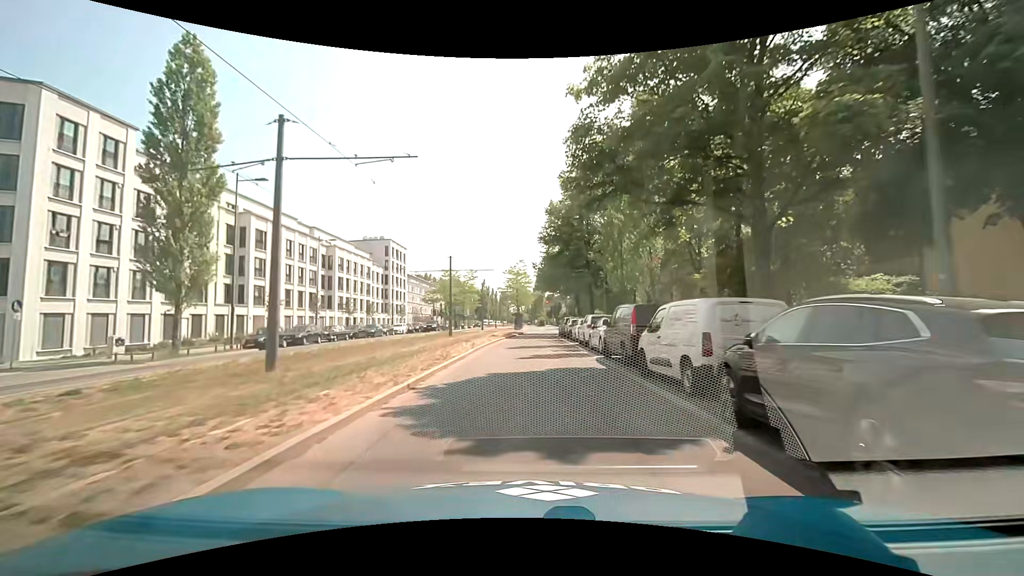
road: secondary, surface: asphalt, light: Day
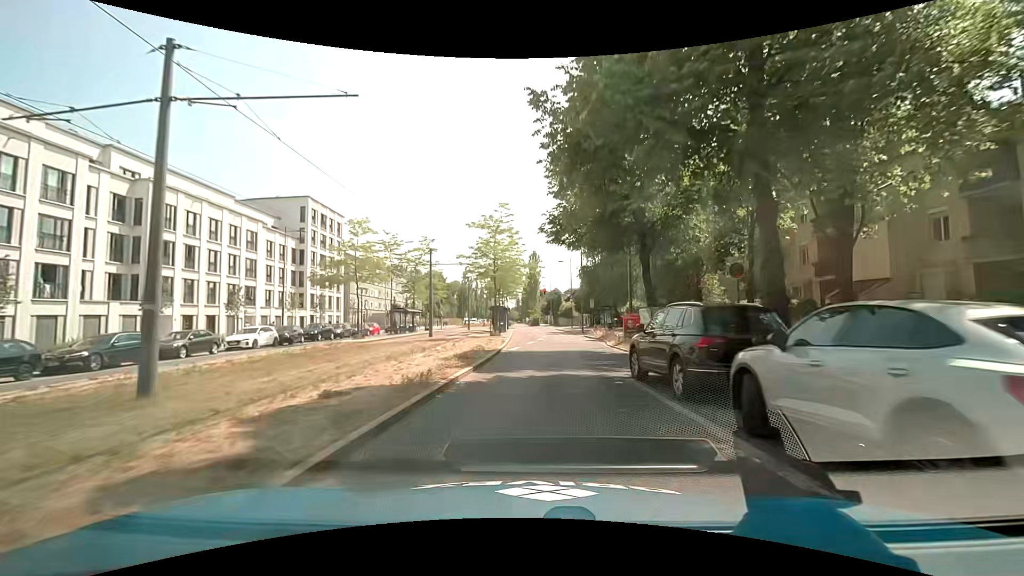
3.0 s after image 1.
(-0.2, +33.8) m; +1°
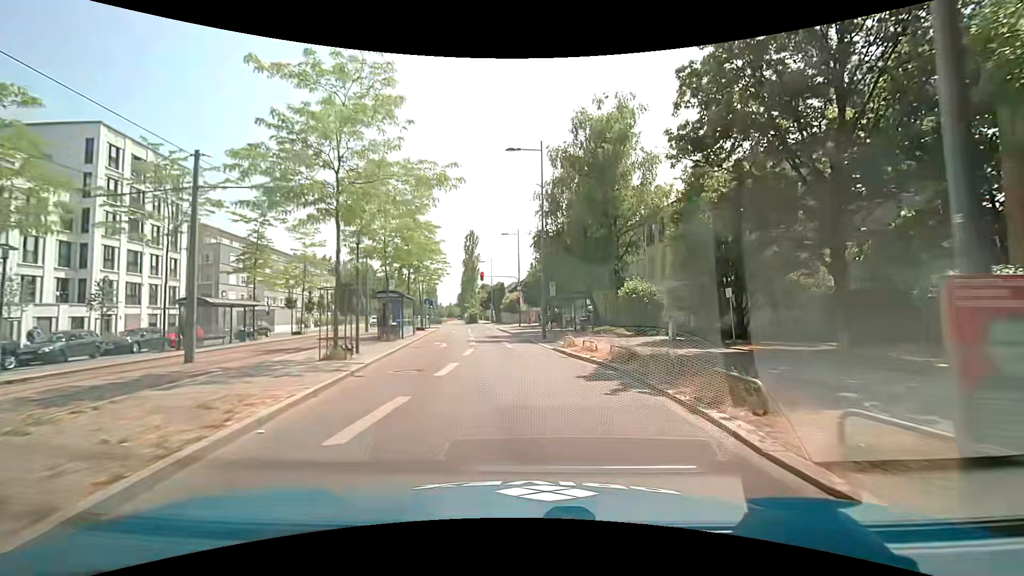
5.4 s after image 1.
(+1.0, +22.1) m; +6°
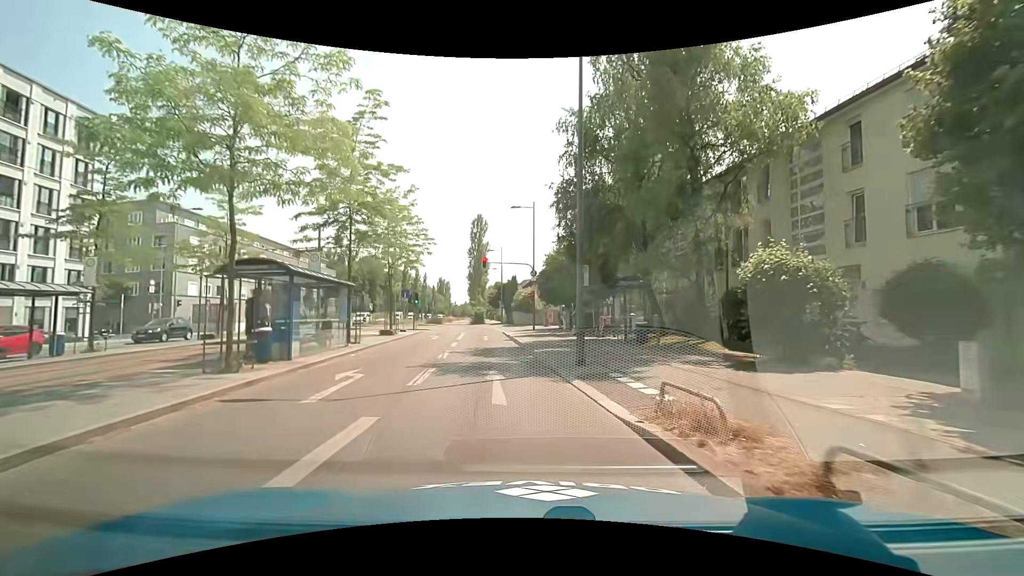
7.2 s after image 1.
(-0.1, +13.6) m; -1°
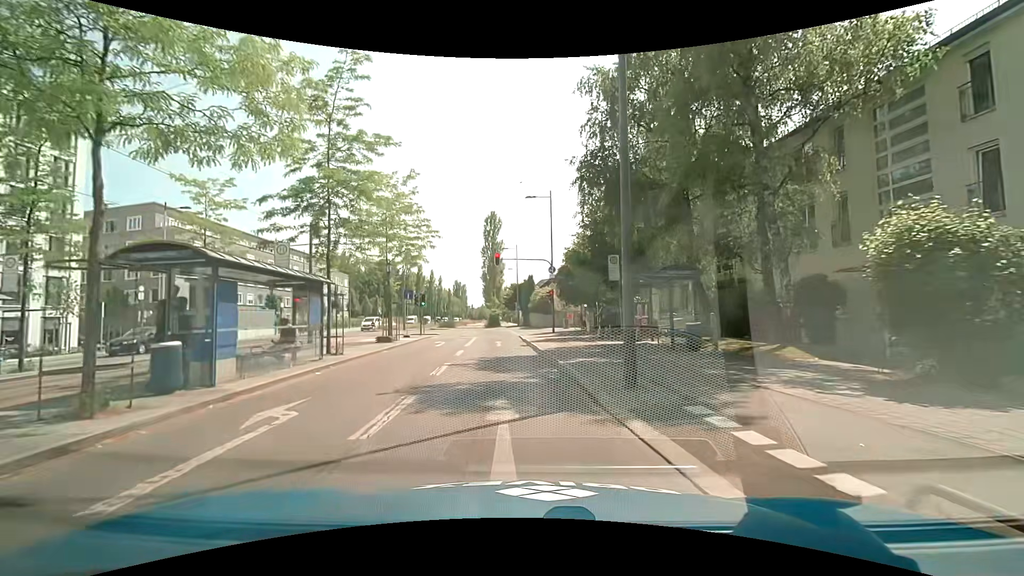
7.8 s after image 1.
(-0.1, +4.0) m; -3°
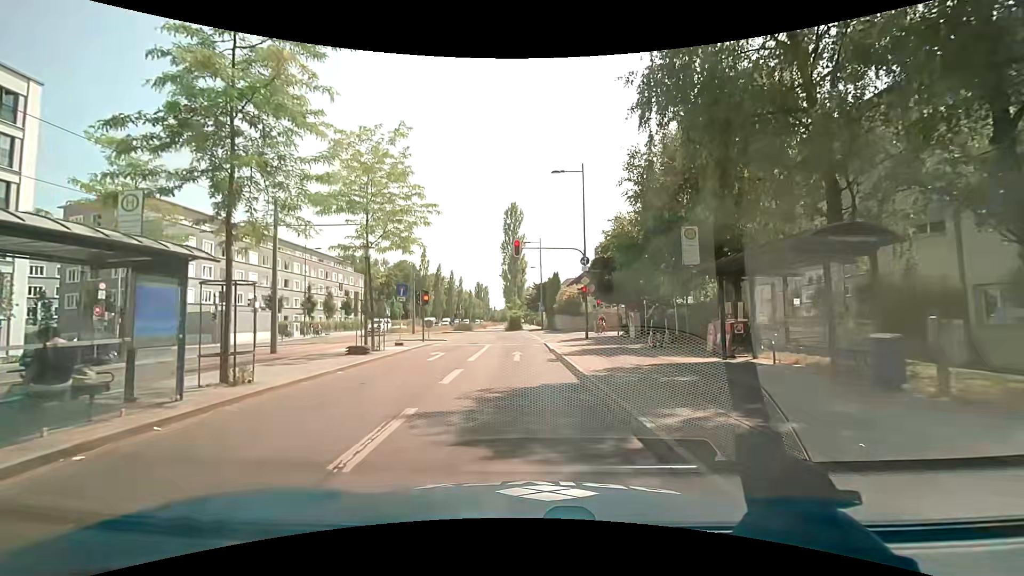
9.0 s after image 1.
(-0.2, +7.0) m; -3°
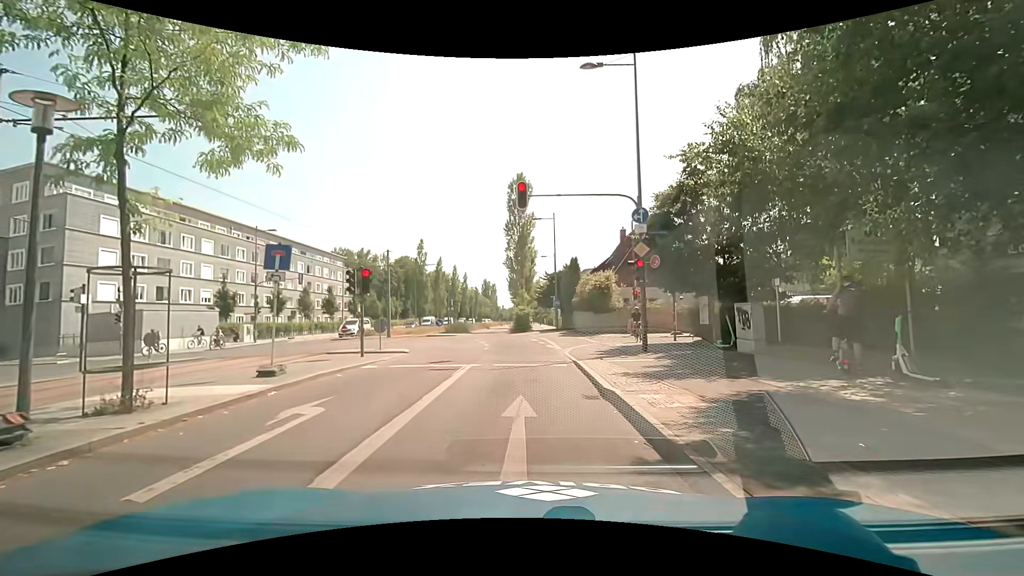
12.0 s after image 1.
(-0.1, +12.5) m; -2°
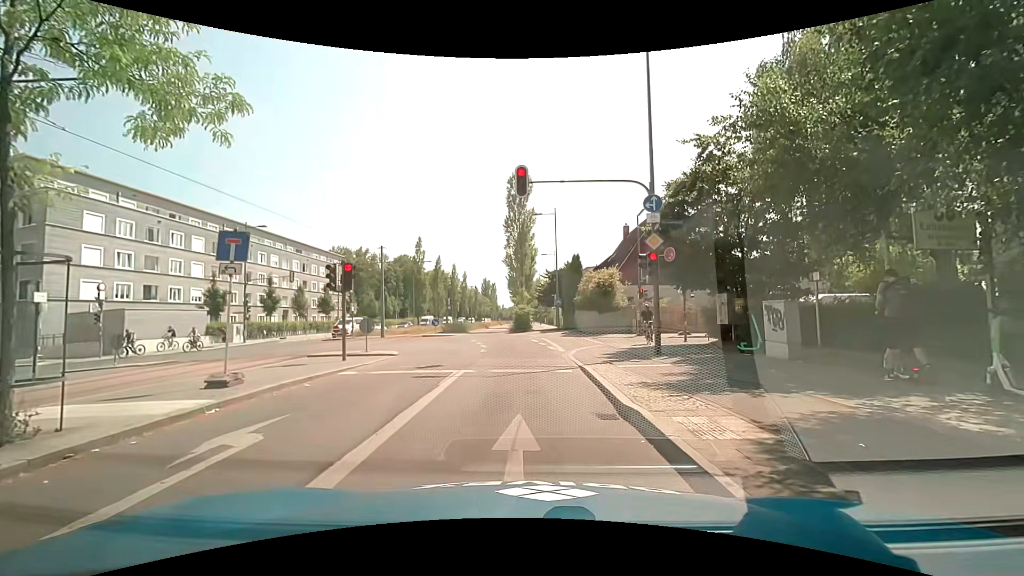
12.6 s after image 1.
(0.0, +1.7) m; +1°
